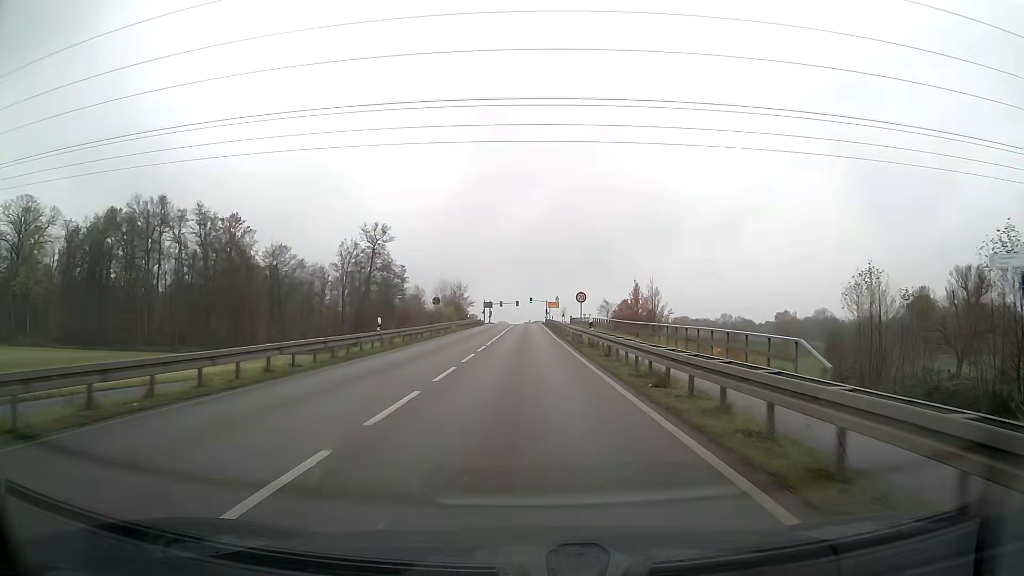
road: secondary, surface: asphalt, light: Day
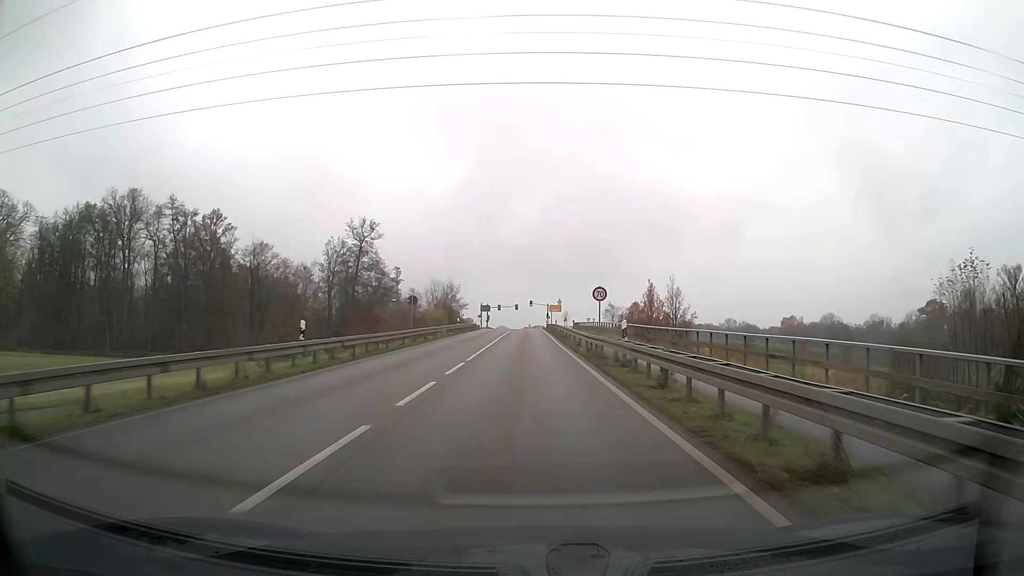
(0.0, +10.1) m; 0°
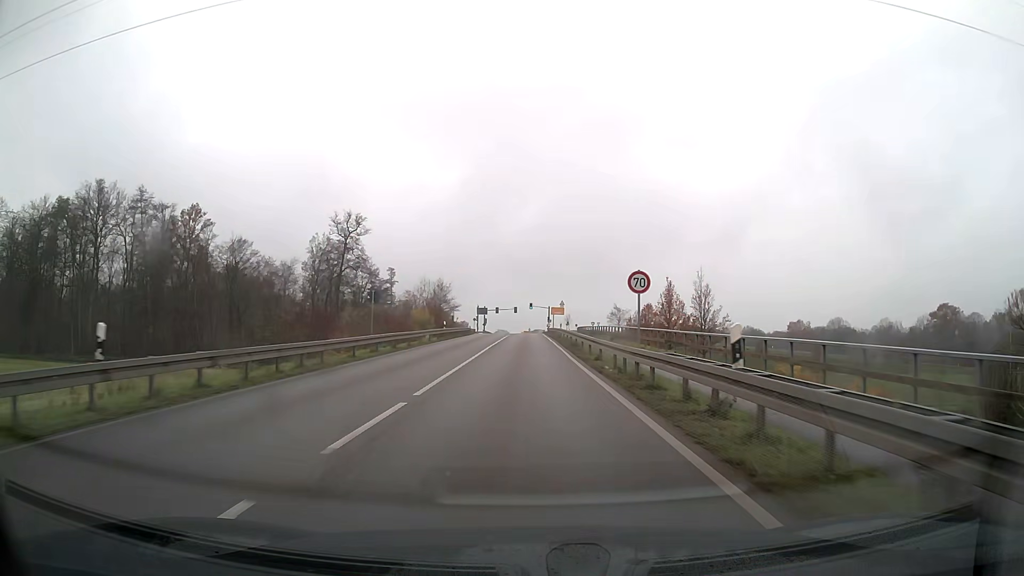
(0.0, +10.0) m; 0°
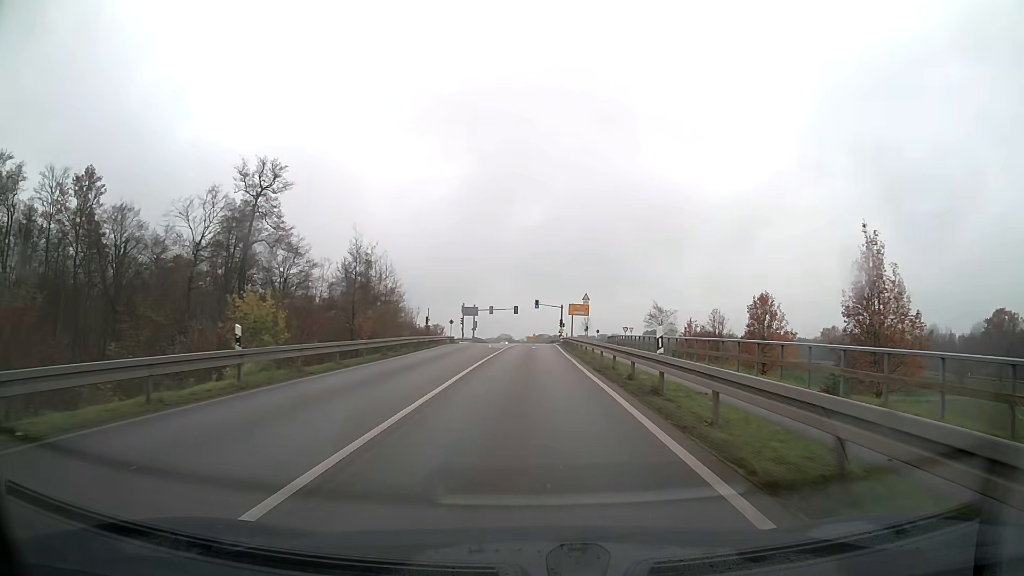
(-0.2, +38.9) m; 0°
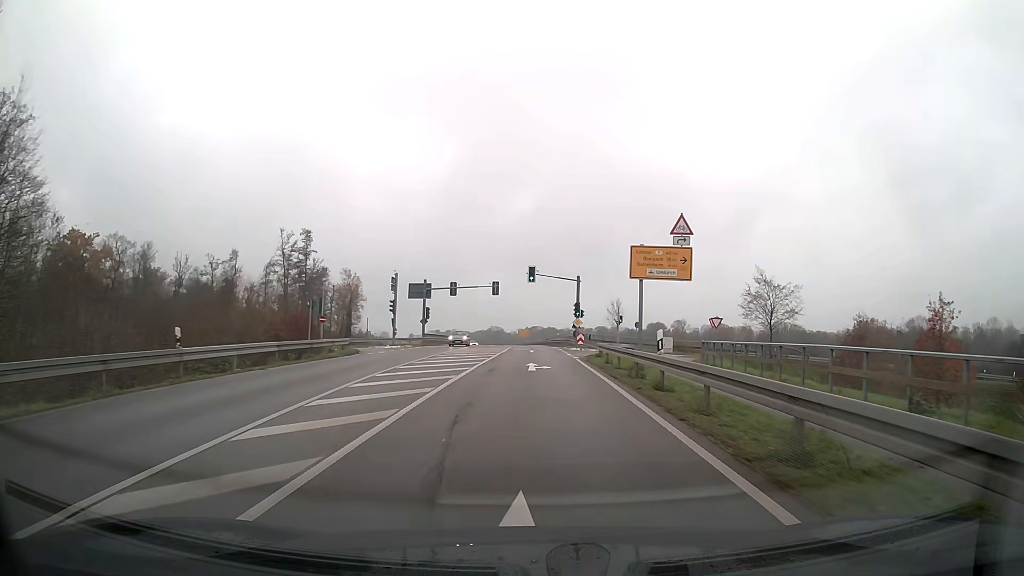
(+0.3, +46.9) m; +1°
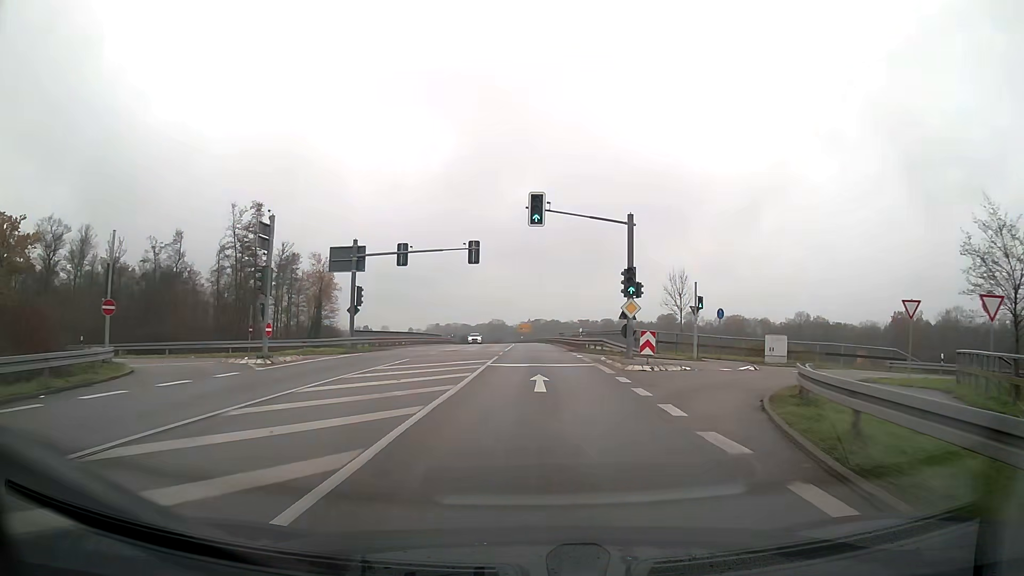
(0.0, +27.7) m; 0°
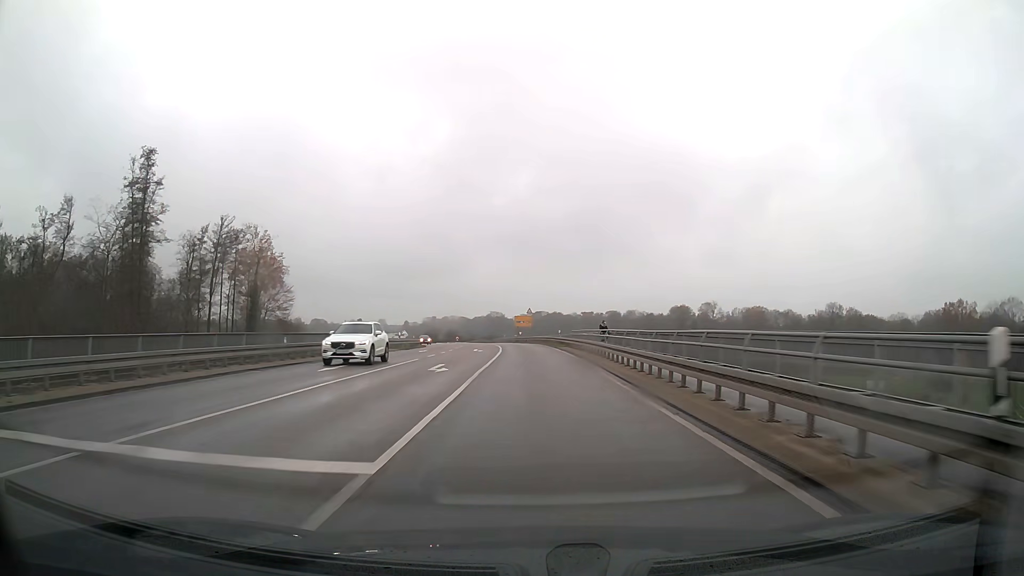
(-0.1, +36.6) m; 0°
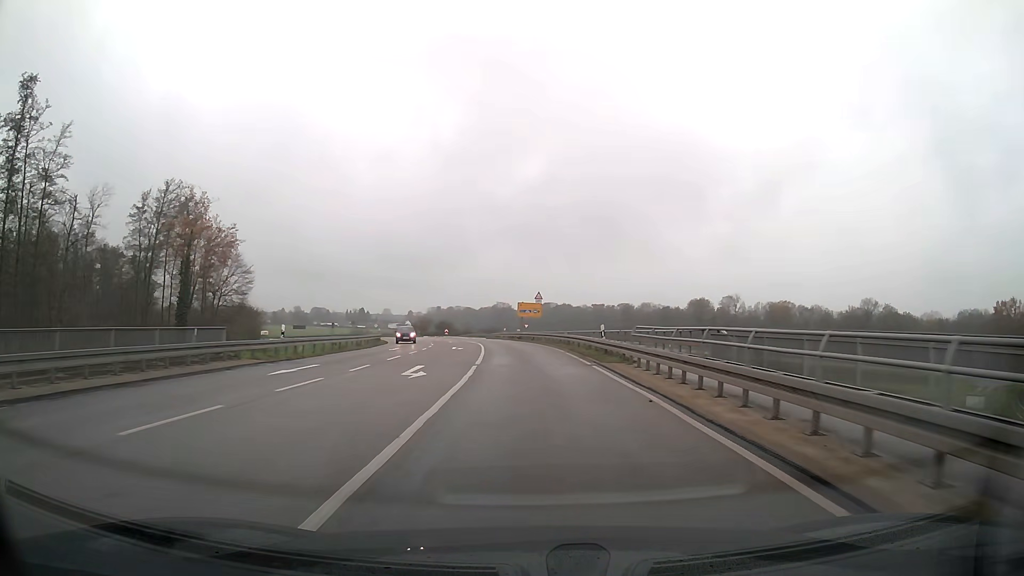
(-0.1, +26.8) m; -1°
